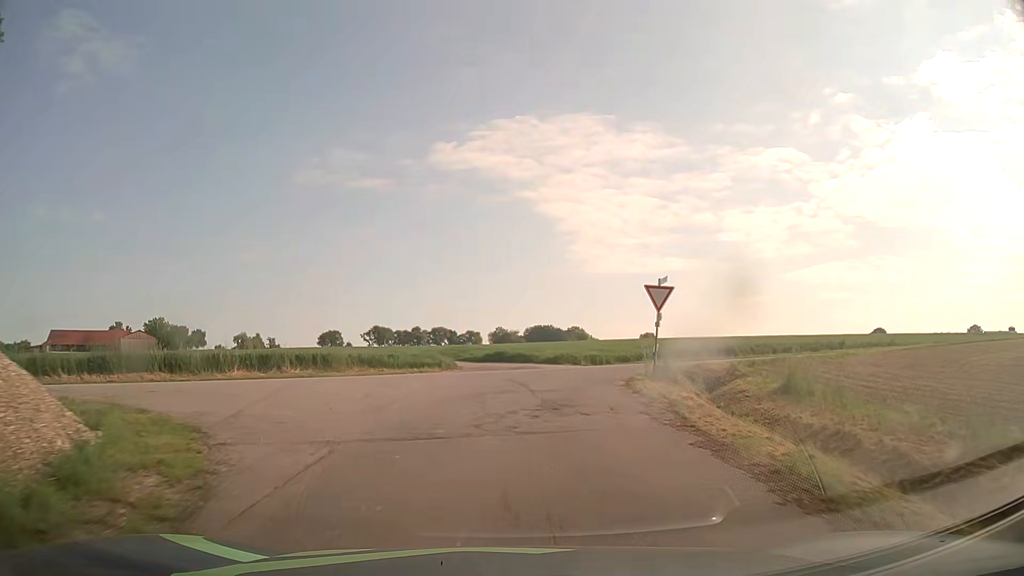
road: unclassified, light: Day
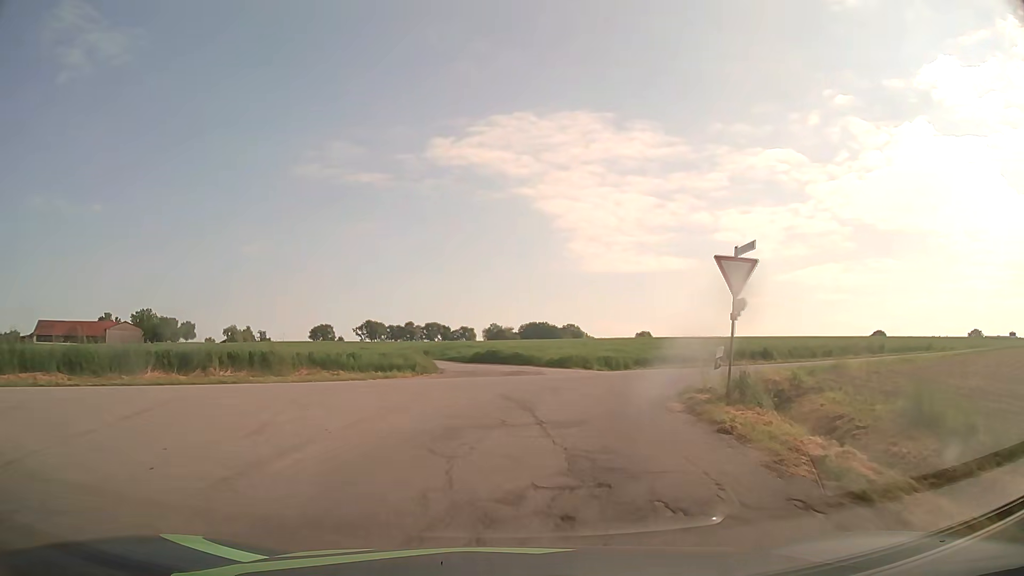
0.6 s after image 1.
(0.0, +6.4) m; +1°
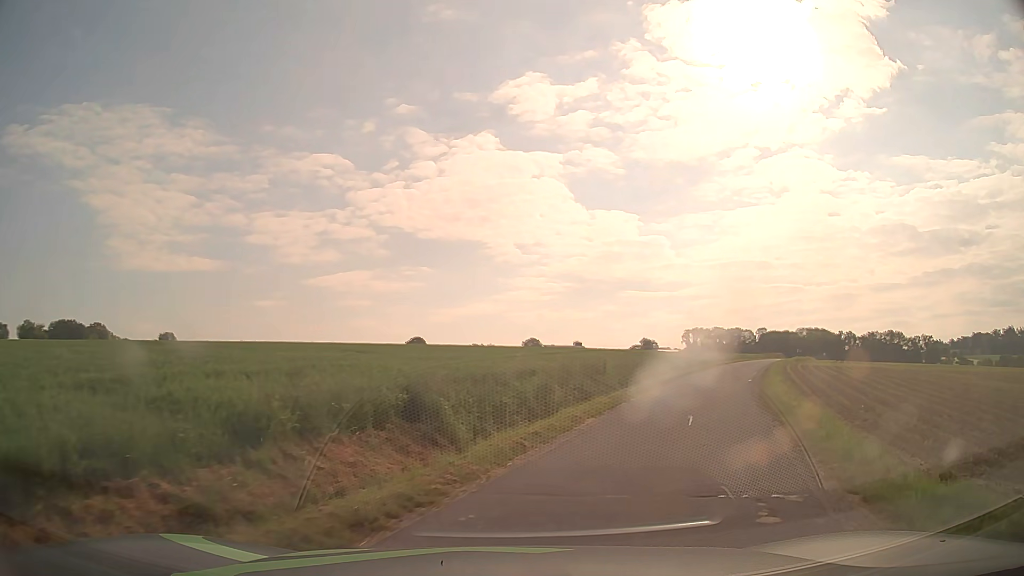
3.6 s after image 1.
(+5.9, +22.8) m; +40°
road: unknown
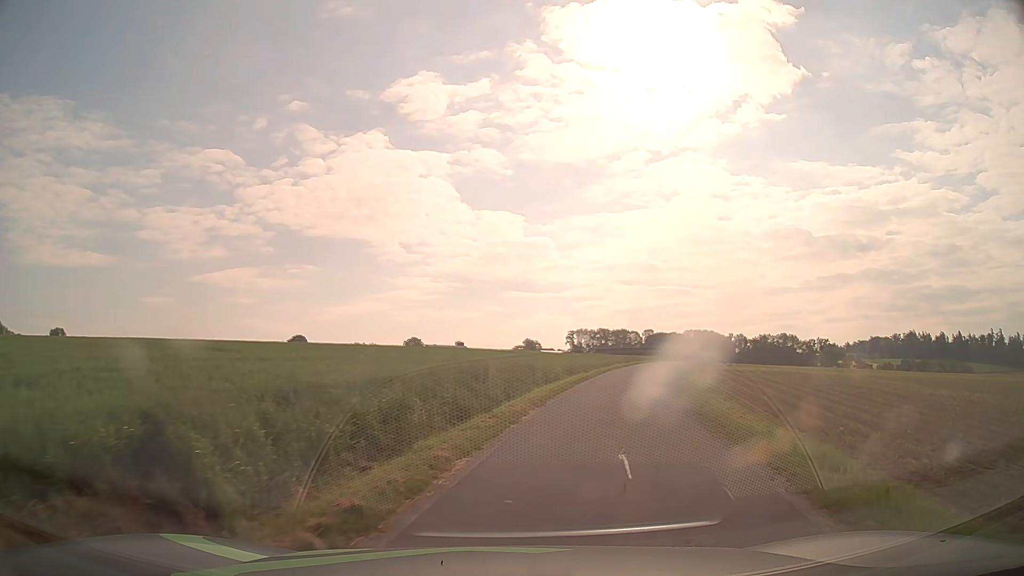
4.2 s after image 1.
(+0.5, +5.0) m; +10°
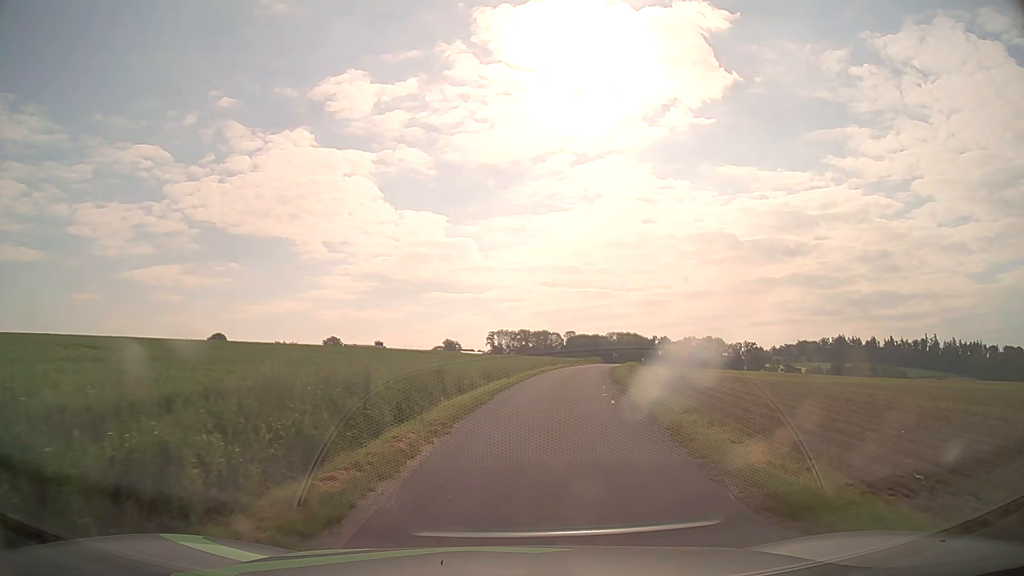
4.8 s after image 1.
(+0.4, +5.5) m; +7°
(+1, +10) (+1, +20) (+3, +30) (+4, +40) (+6, +50) (+8, +59) (+10, +69) (+13, +79) (+15, +89) (+17, +98) m
